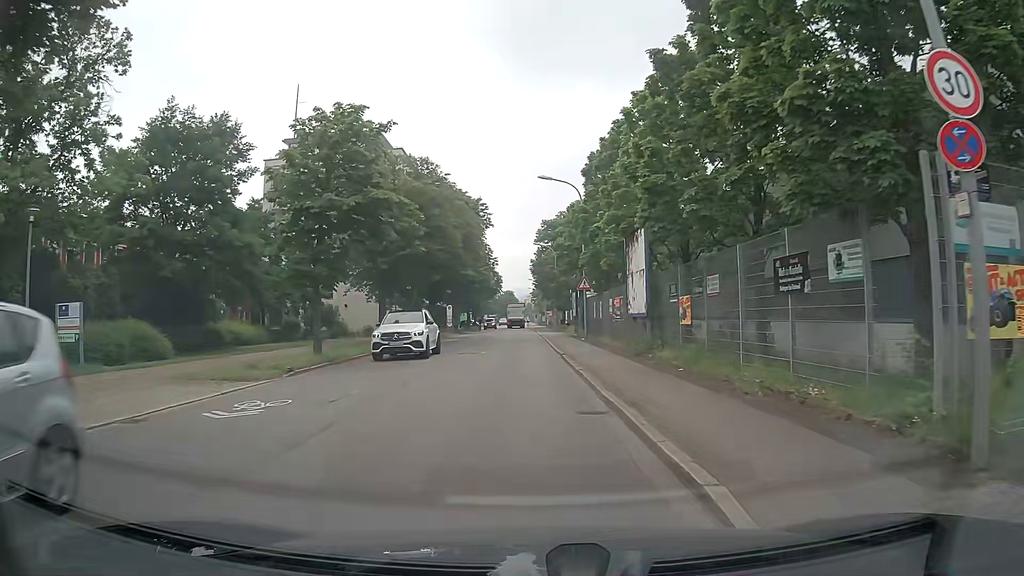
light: Day
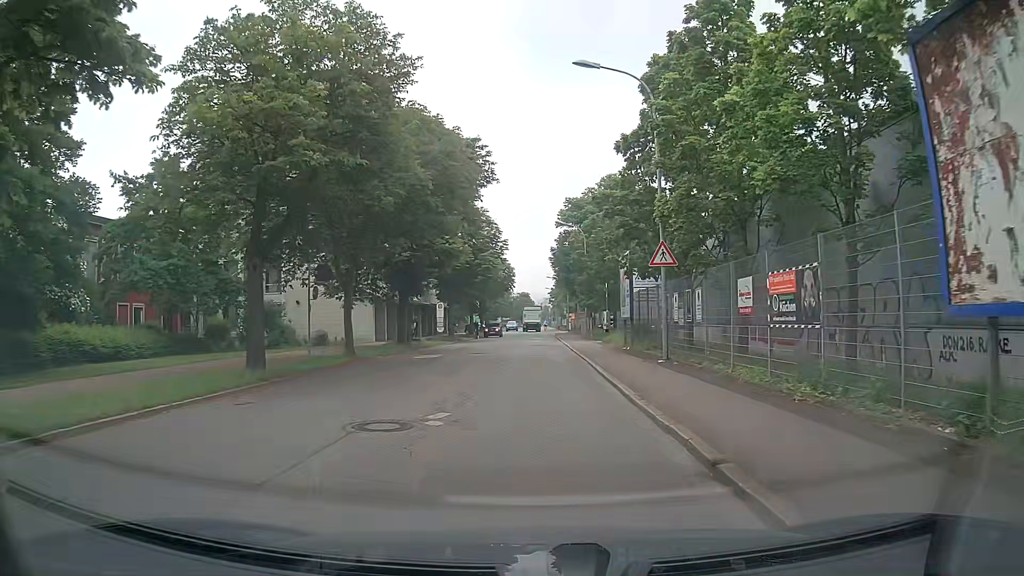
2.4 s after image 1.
(-0.4, +17.9) m; -1°
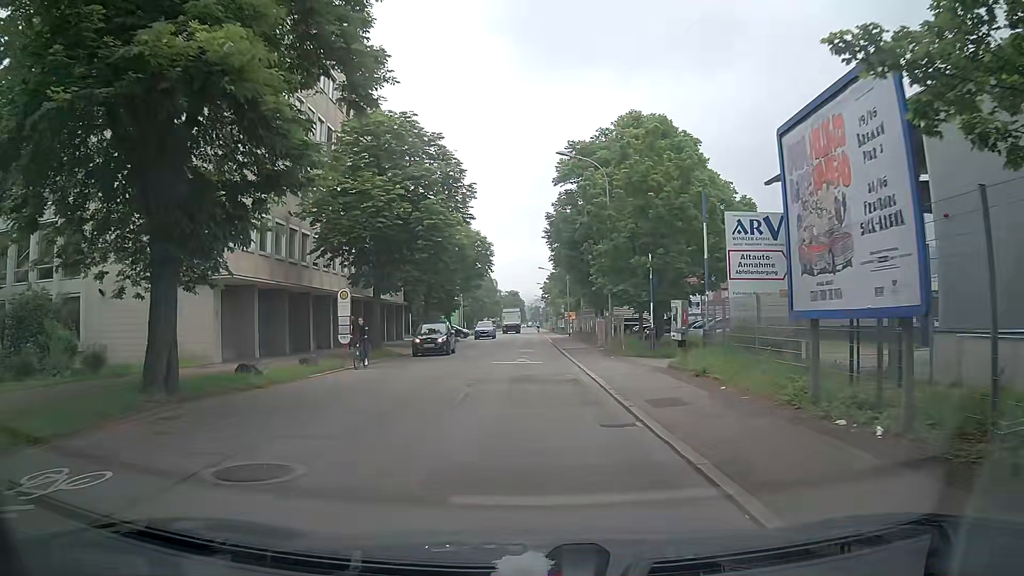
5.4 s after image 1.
(0.0, +22.3) m; 0°
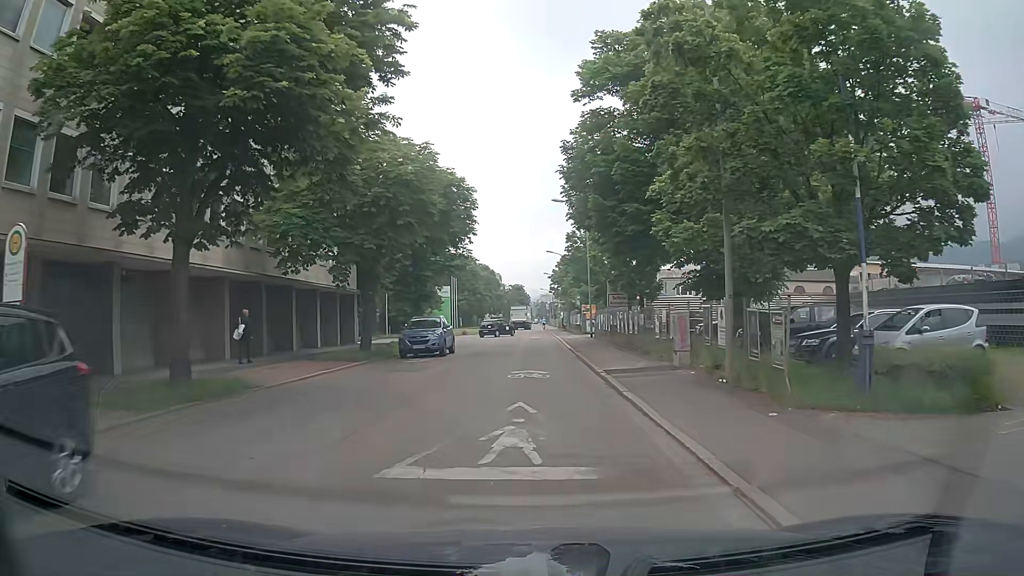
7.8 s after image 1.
(-0.1, +17.9) m; -1°
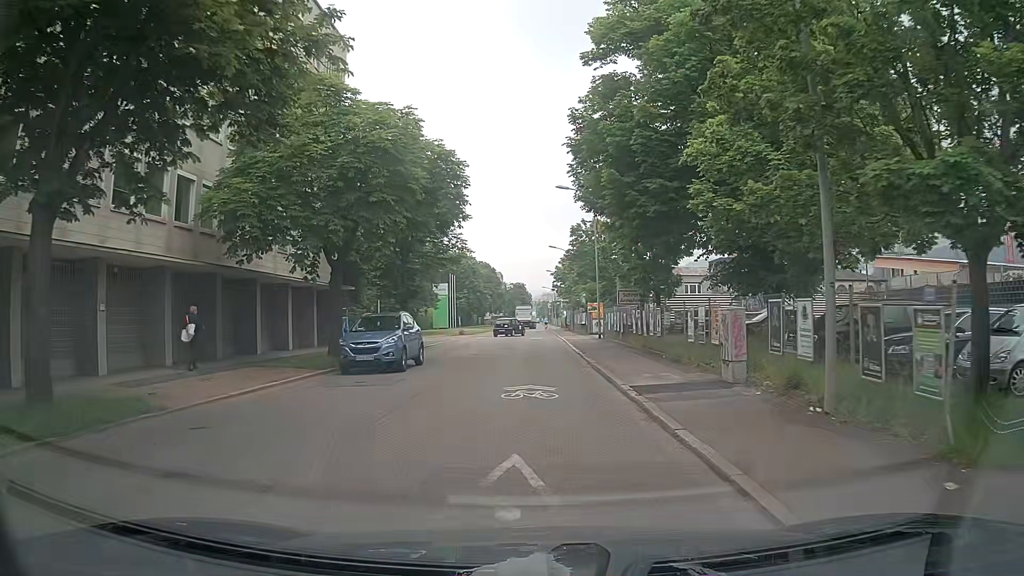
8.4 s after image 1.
(0.0, +4.5) m; 0°
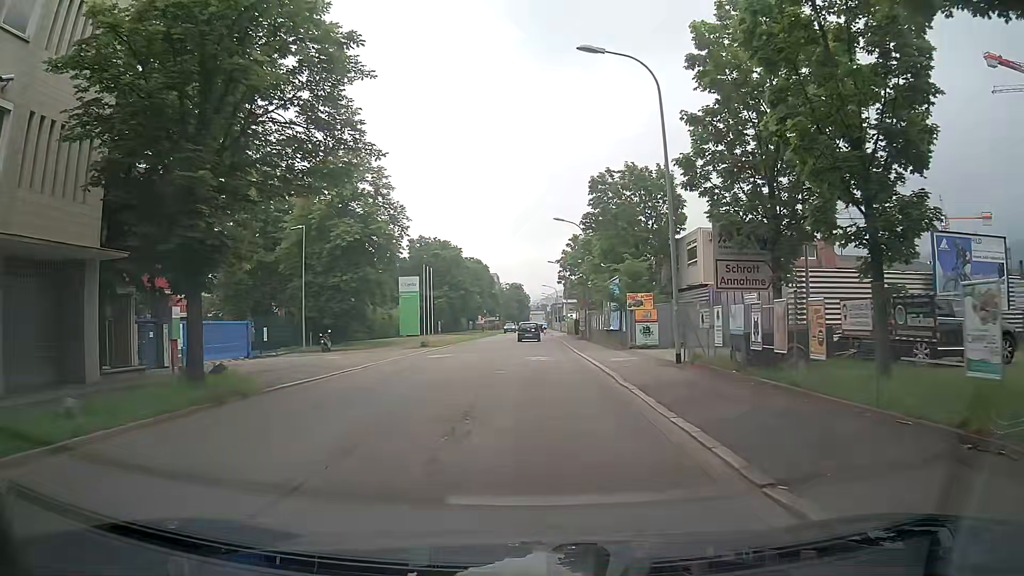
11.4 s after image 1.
(0.0, +22.5) m; -1°
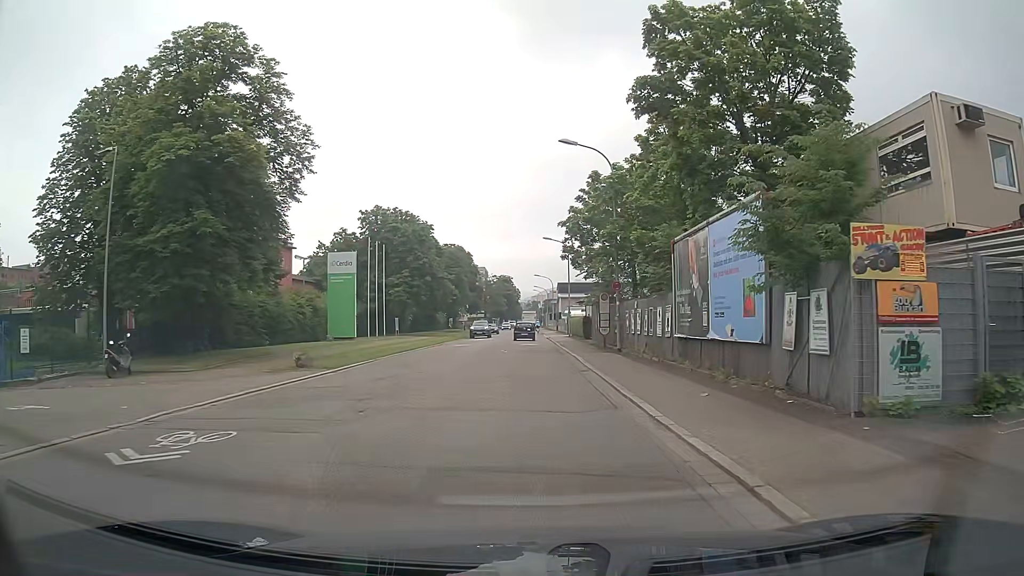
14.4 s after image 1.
(+0.6, +22.4) m; +2°
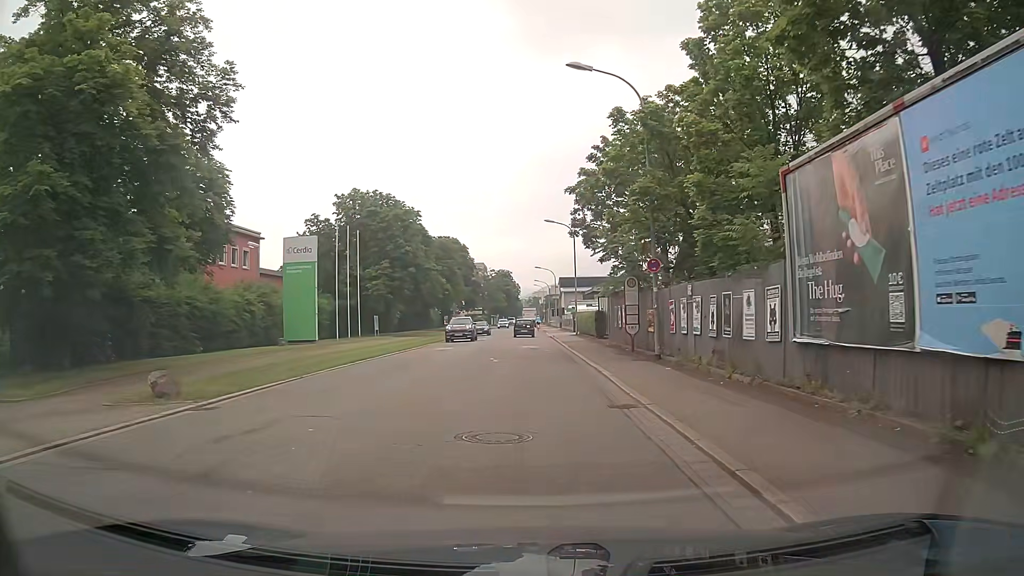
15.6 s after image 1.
(-0.1, +8.9) m; 0°
